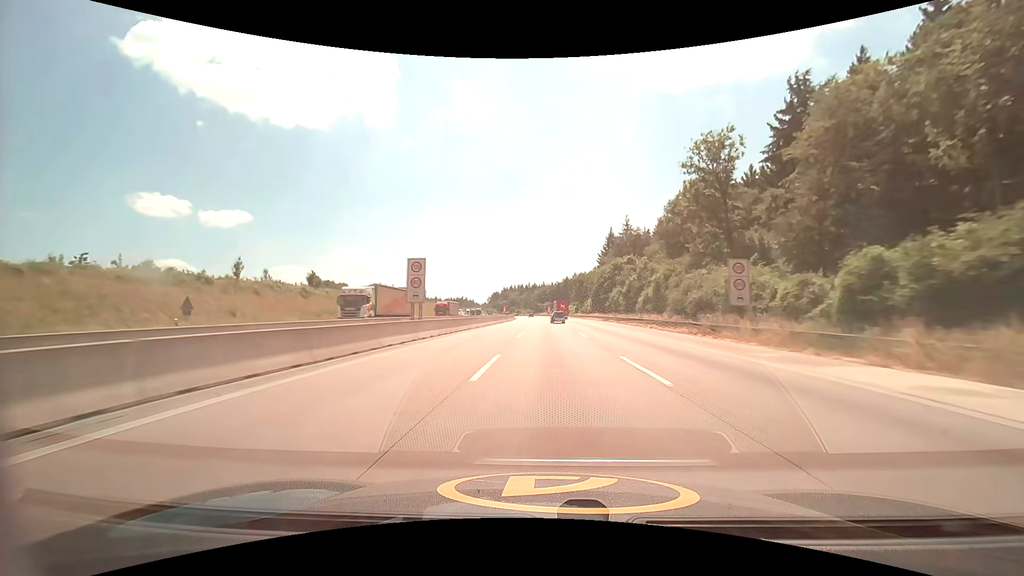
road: motorway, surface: asphalt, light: Day
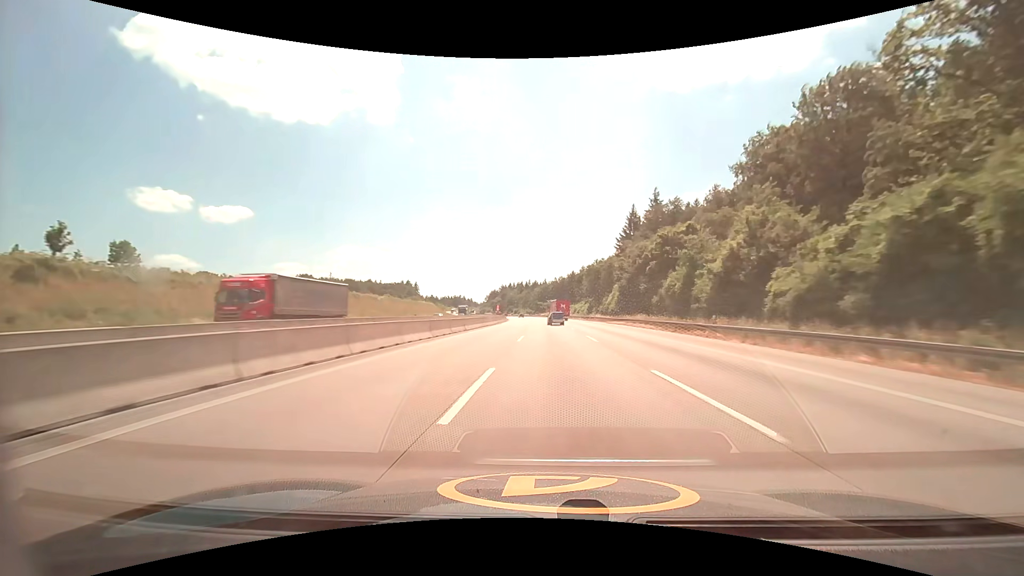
(-0.1, +39.7) m; 0°
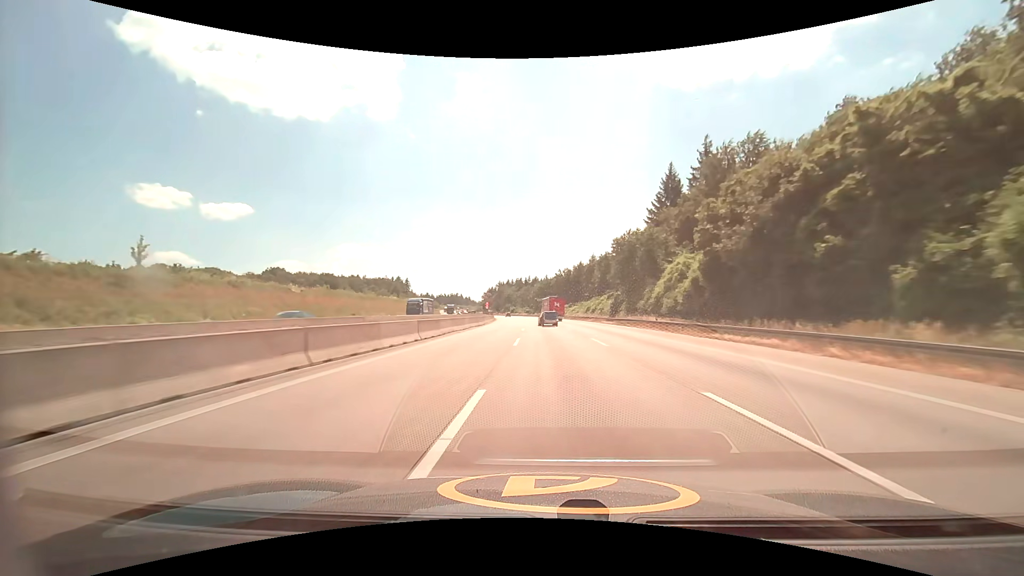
(0.0, +39.2) m; 0°
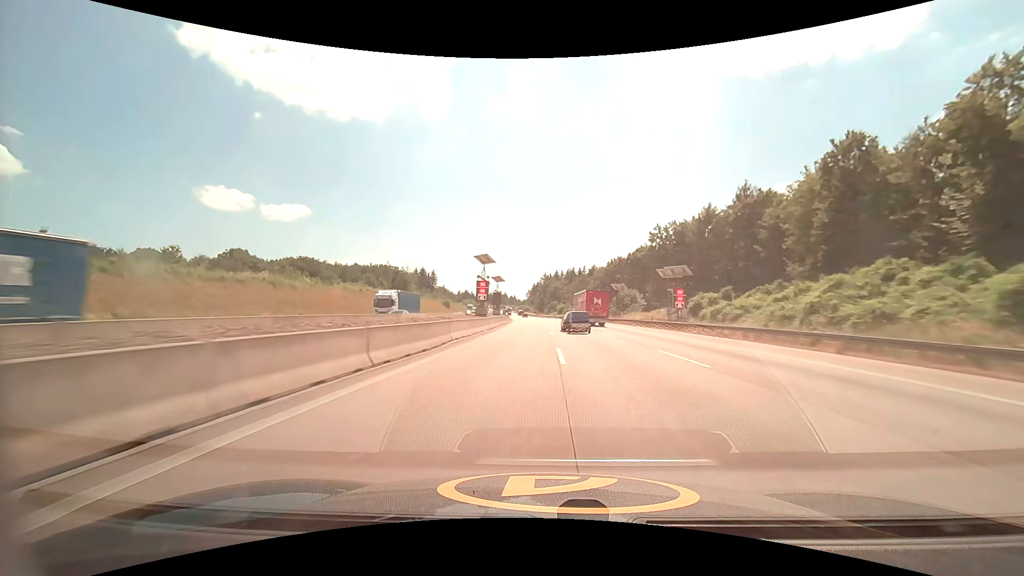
(-4.6, +96.8) m; -6°
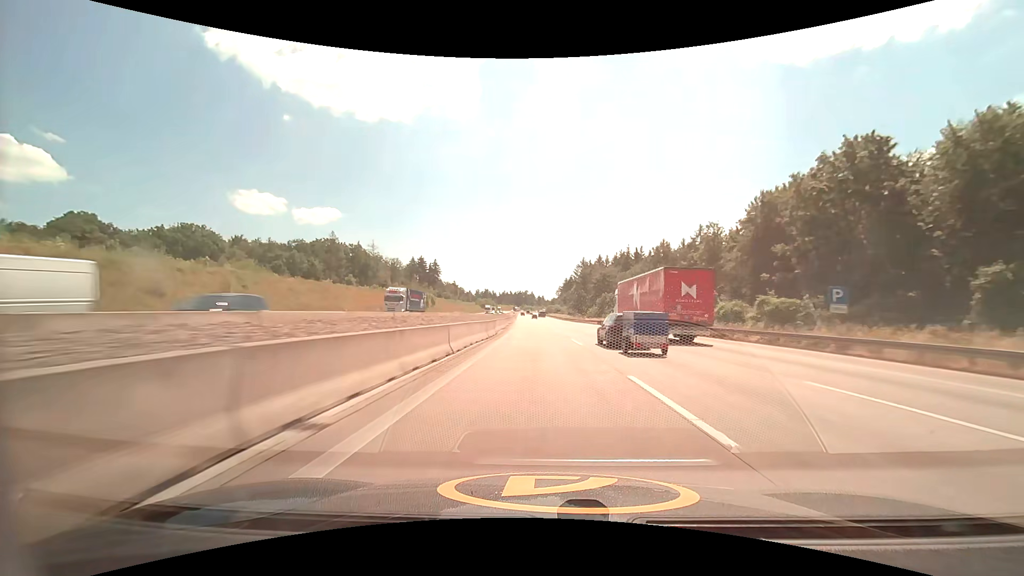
(-3.2, +98.0) m; -3°
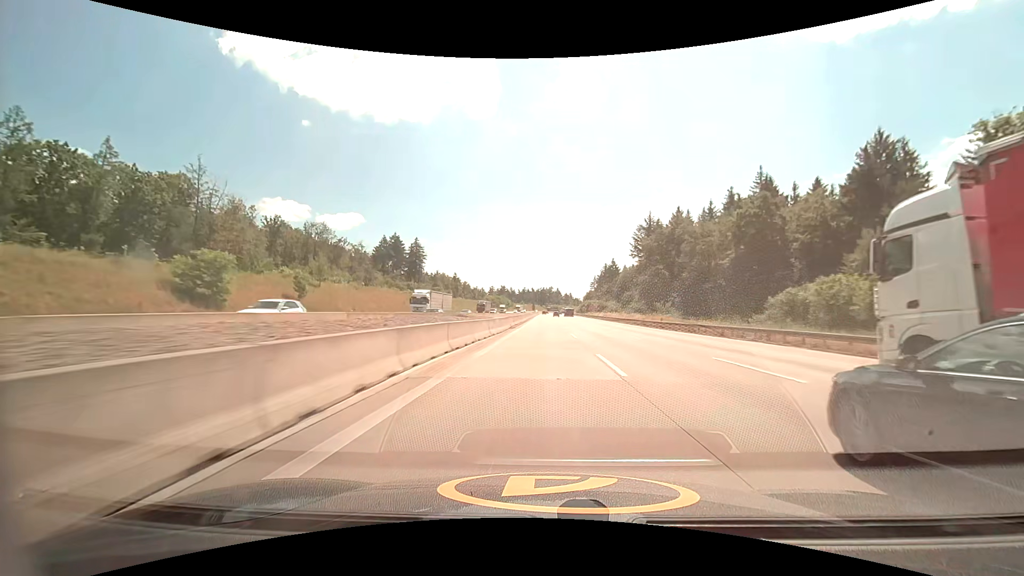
(-2.8, +102.1) m; -3°
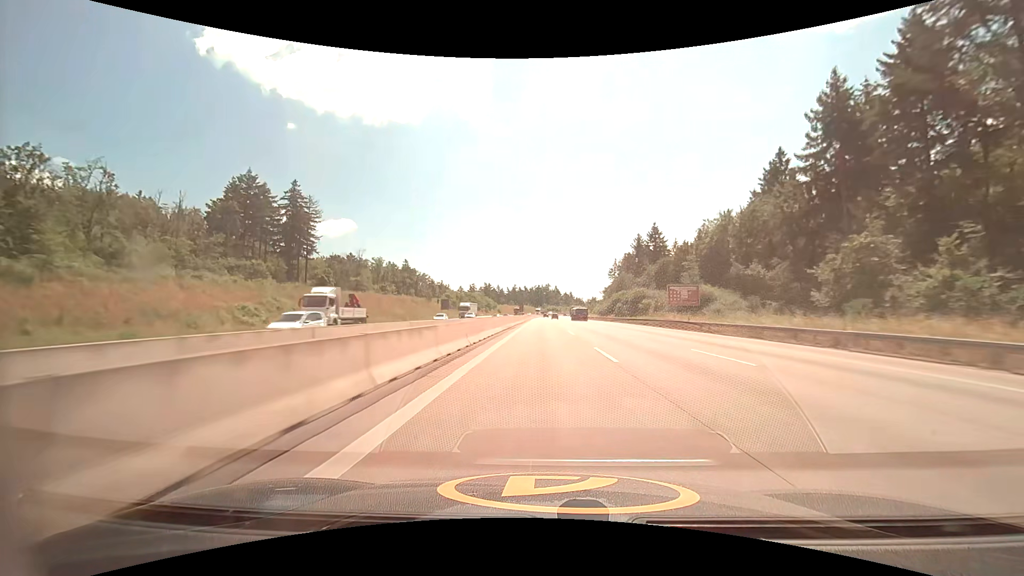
(+0.3, +104.8) m; 0°
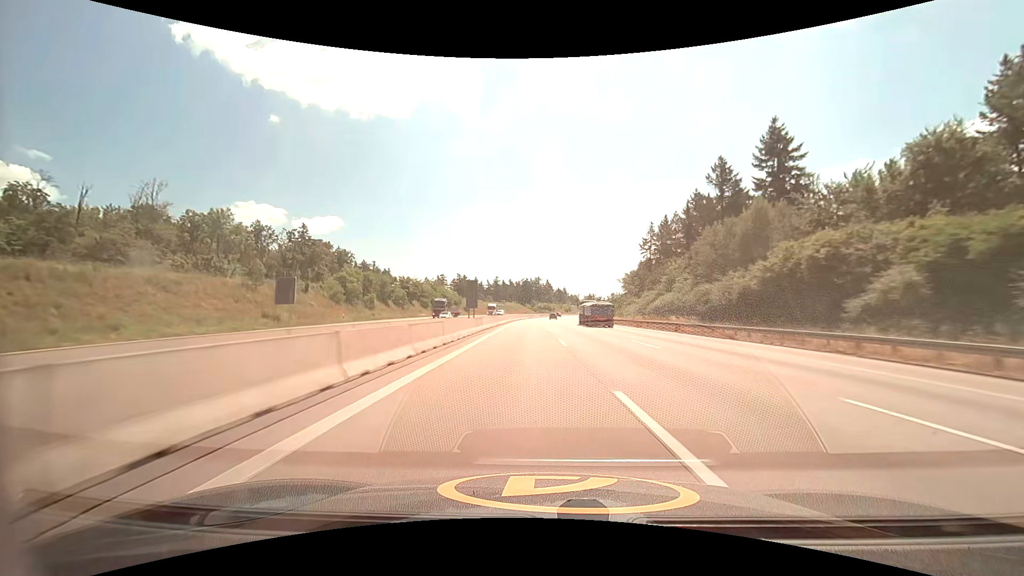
(+0.5, +83.2) m; +1°
(0, +10) (0, +20) (0, +30) (0, +40) (0, +50) (0, +60) (+1, +70) (+1, +80) (+1, +90) (+1, +100) m
